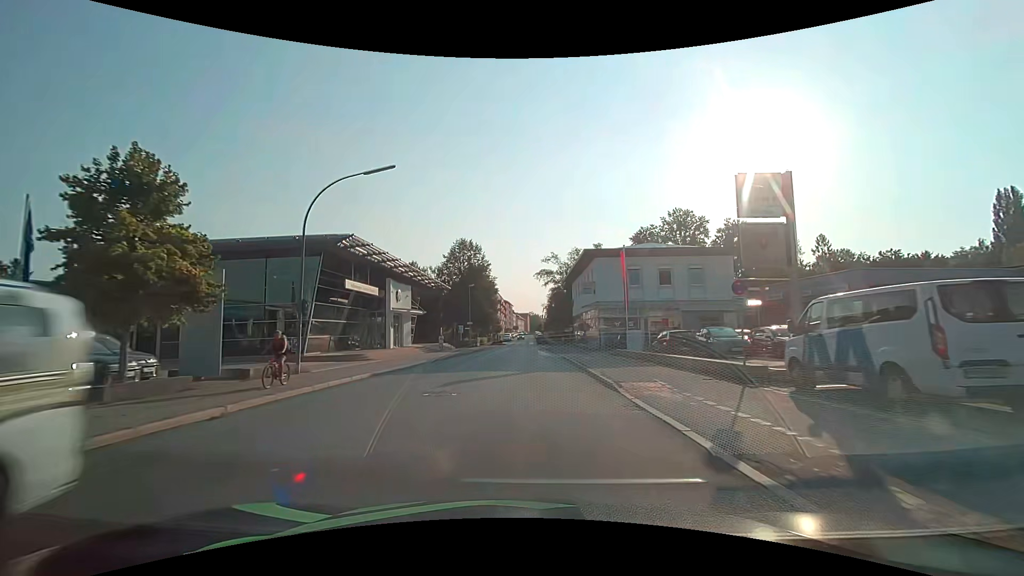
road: tertiary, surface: asphalt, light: Day
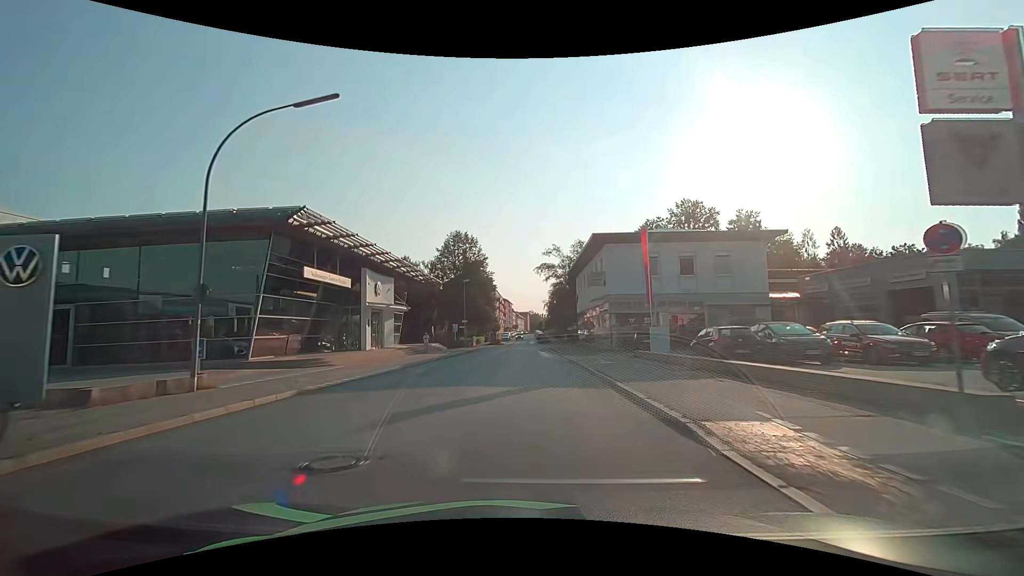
(0.0, +6.2) m; 0°
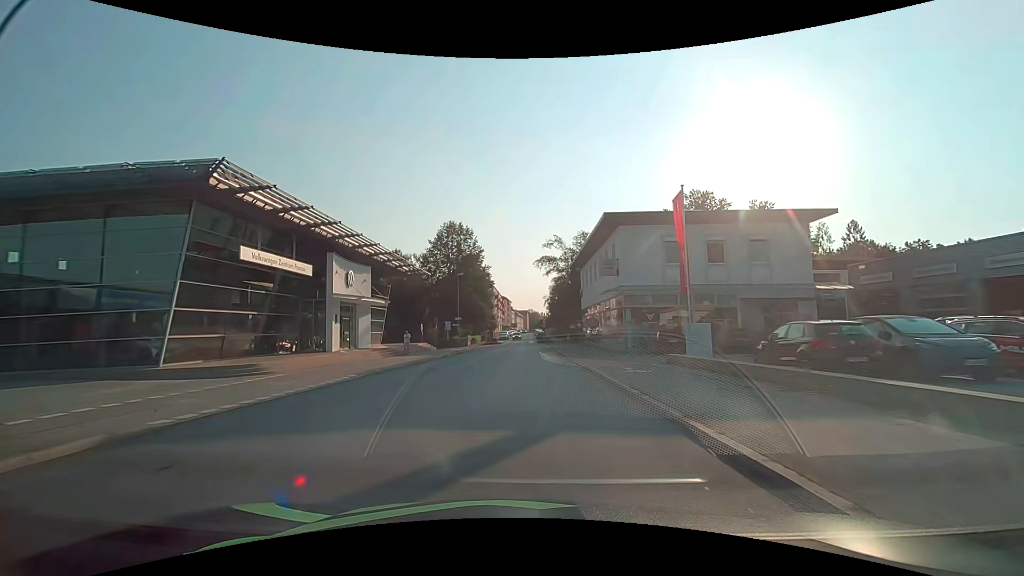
(0.0, +6.1) m; 0°
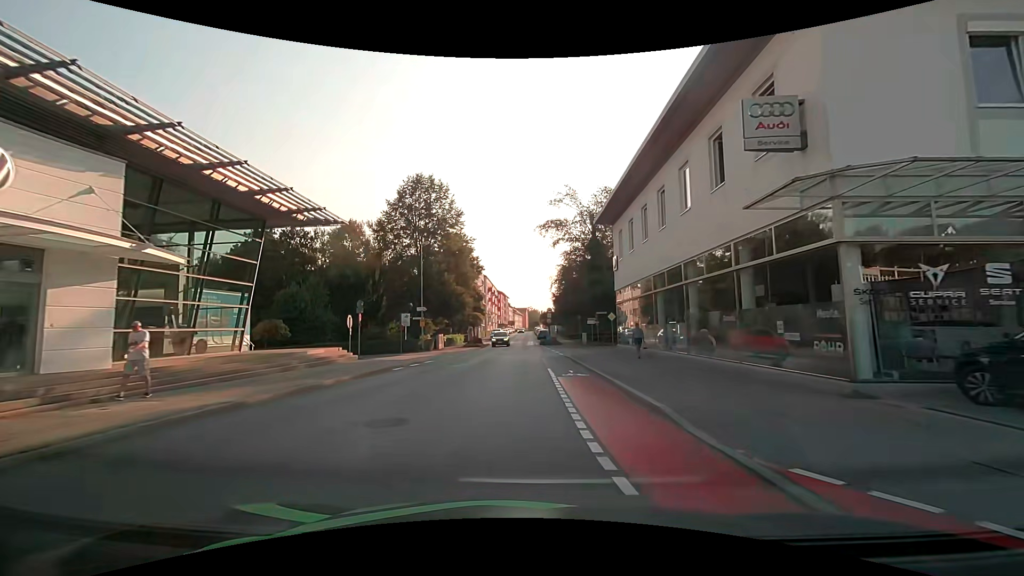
(-0.1, +22.8) m; 0°
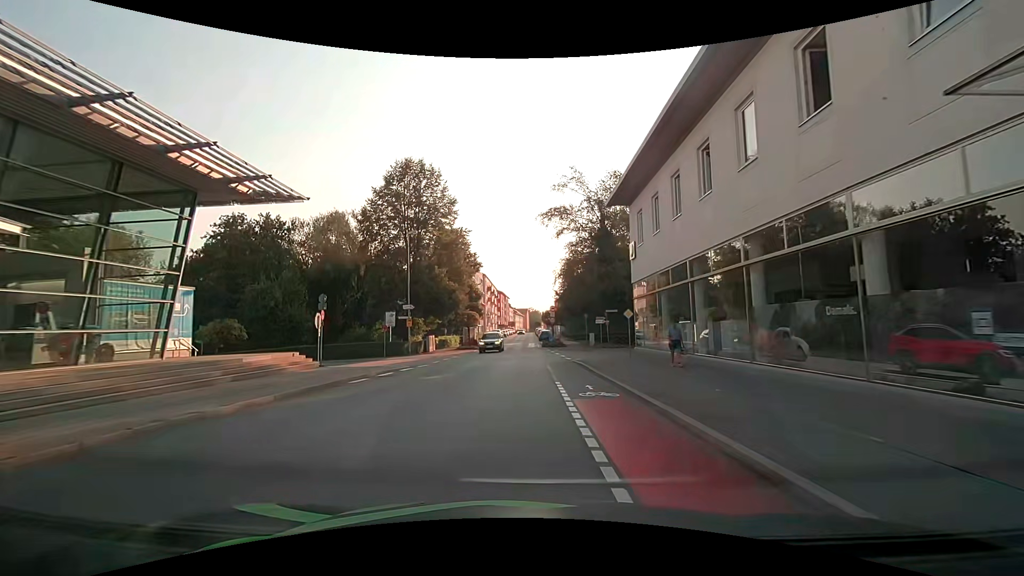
(0.0, +5.3) m; 0°
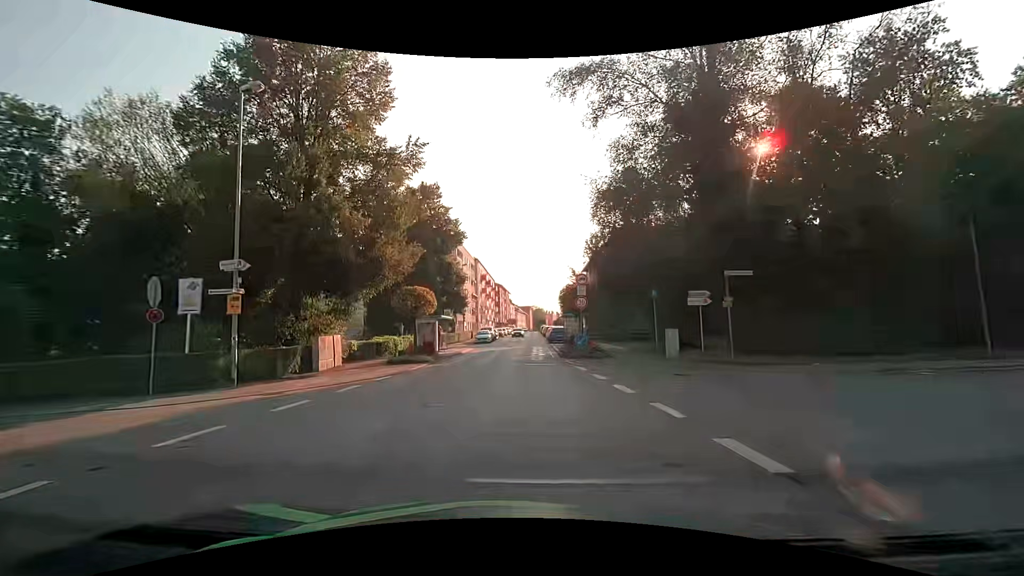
(-0.1, +24.3) m; 0°
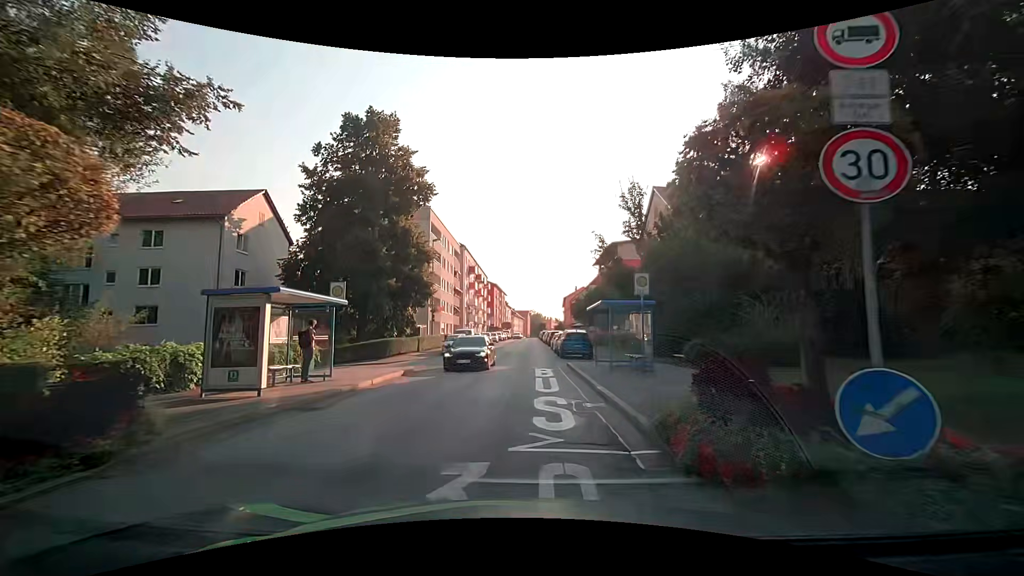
(-0.1, +19.7) m; 0°
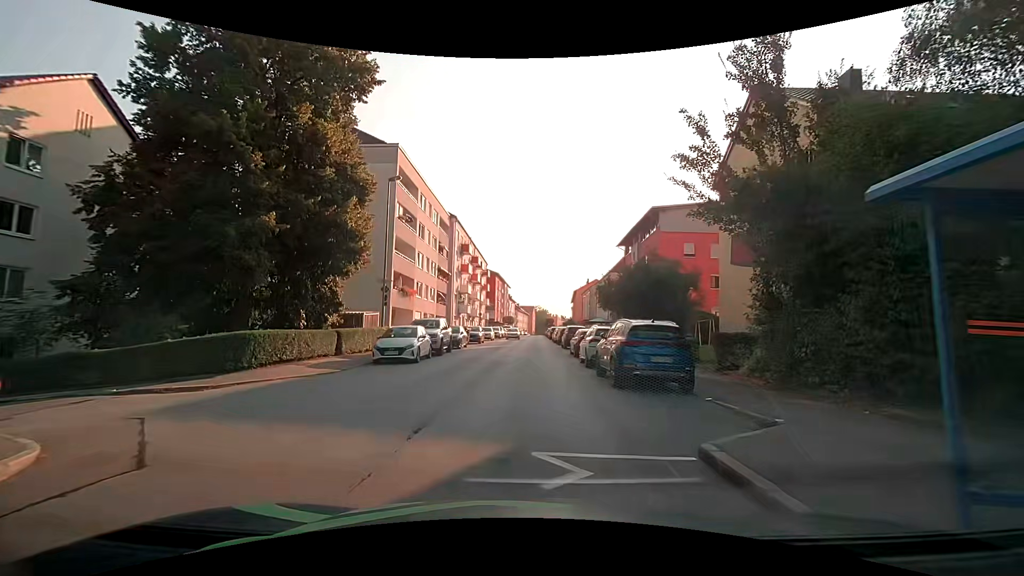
(-0.1, +16.8) m; -1°
(0, +10) (0, +20) (0, +30) (0, +40) (+1, +50) (+1, +60) (+1, +70) (+1, +80) (+1, +90) (+2, +100) m
